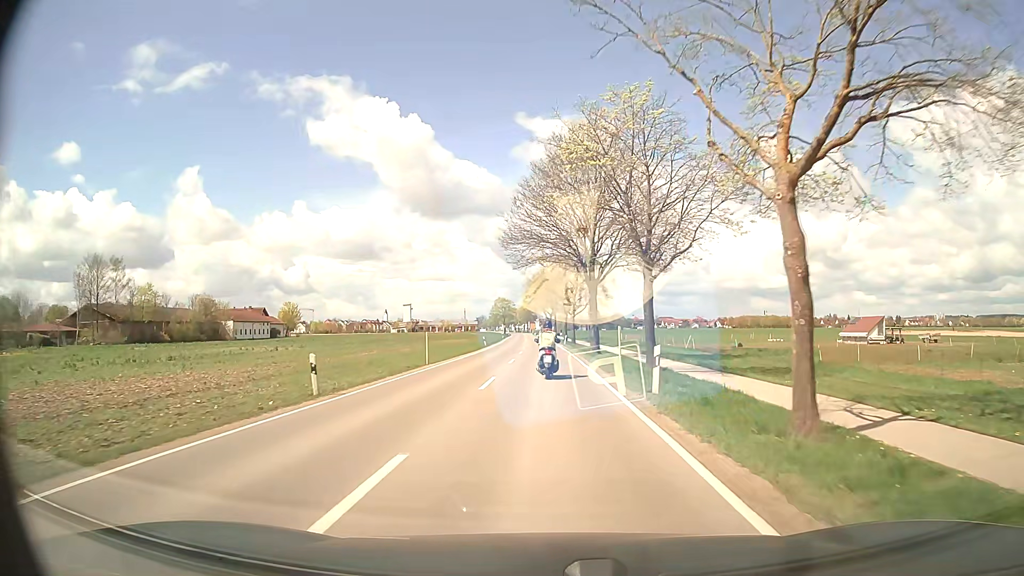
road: secondary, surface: asphalt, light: Day
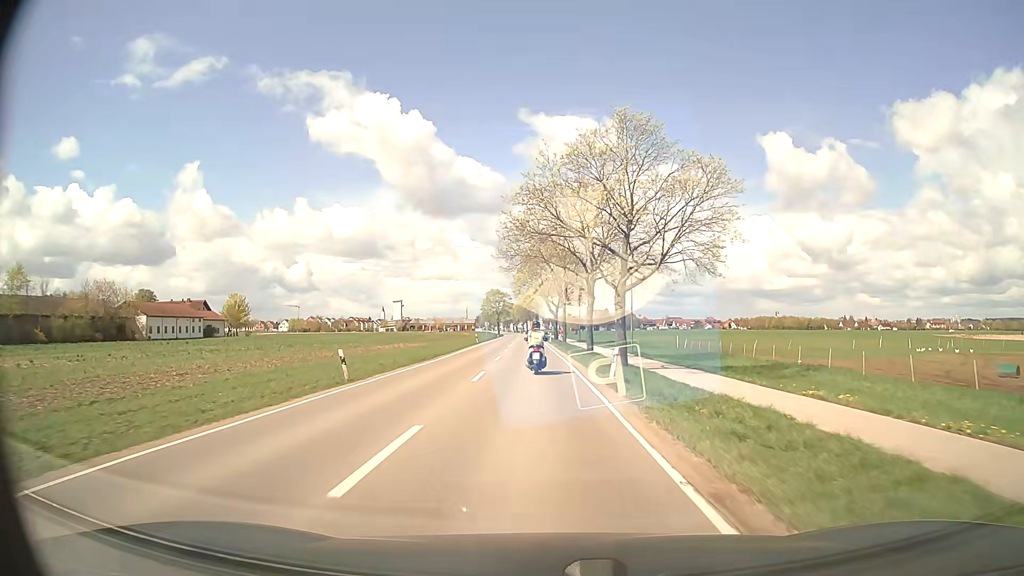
(-0.1, +46.2) m; 0°
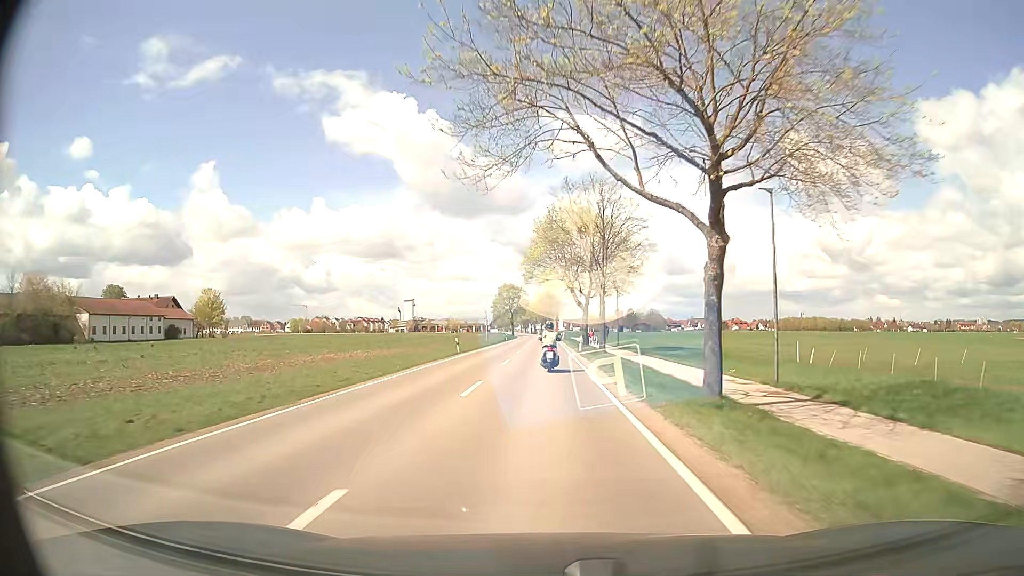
(-0.5, +27.9) m; -2°
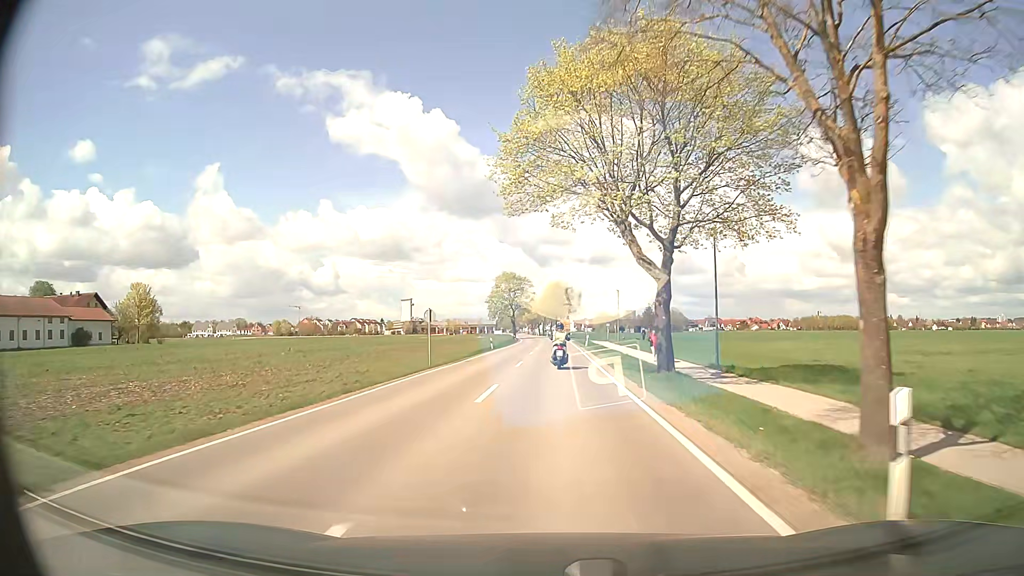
(-0.2, +37.1) m; -1°
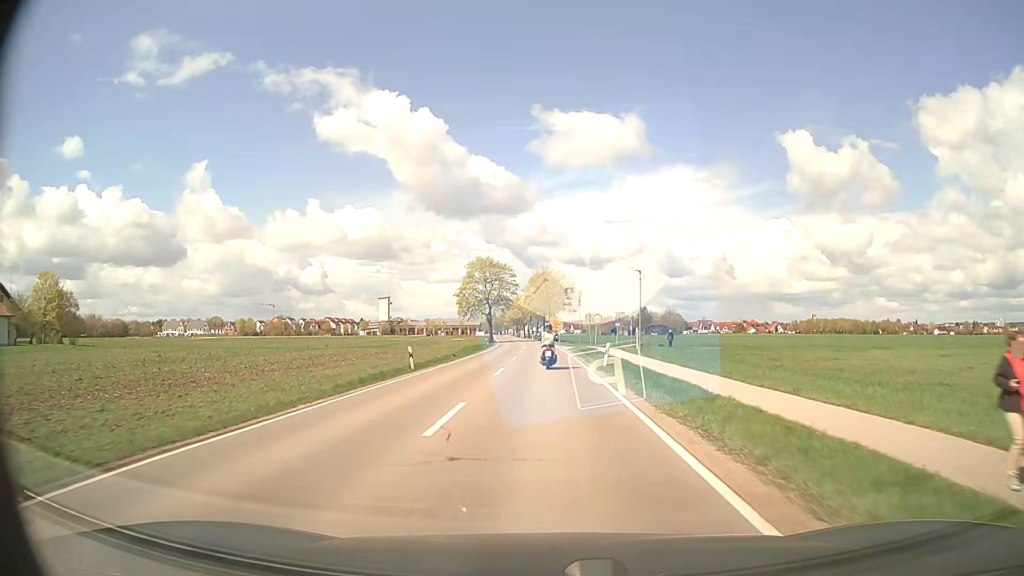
(+0.3, +28.1) m; +1°
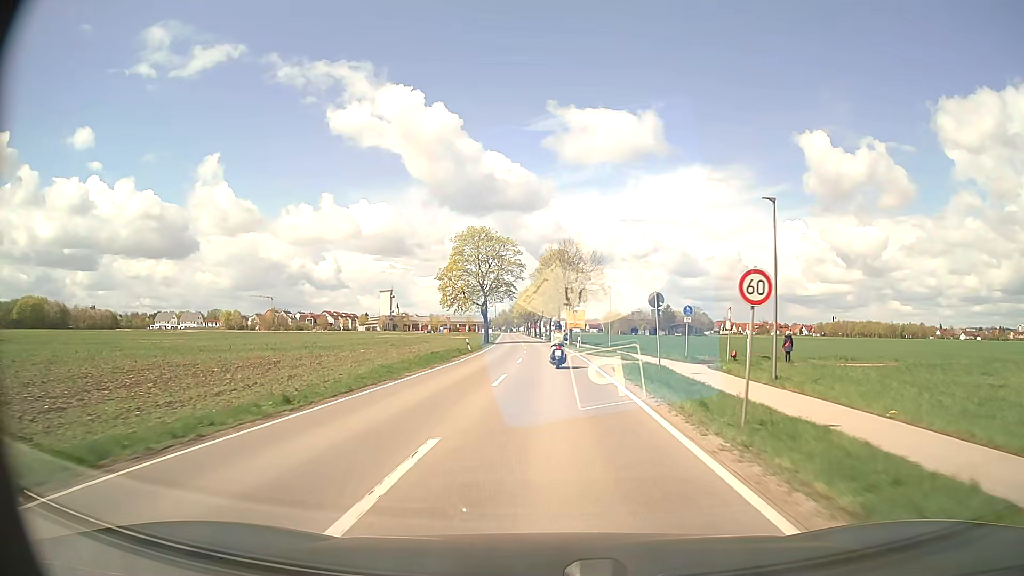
(-0.3, +28.5) m; -1°
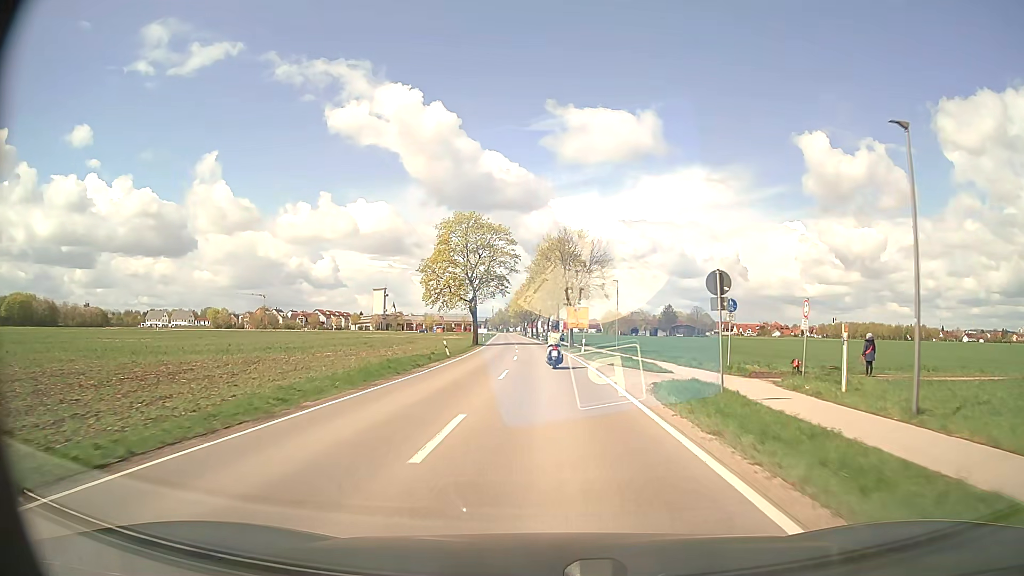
(0.0, +9.5) m; 0°
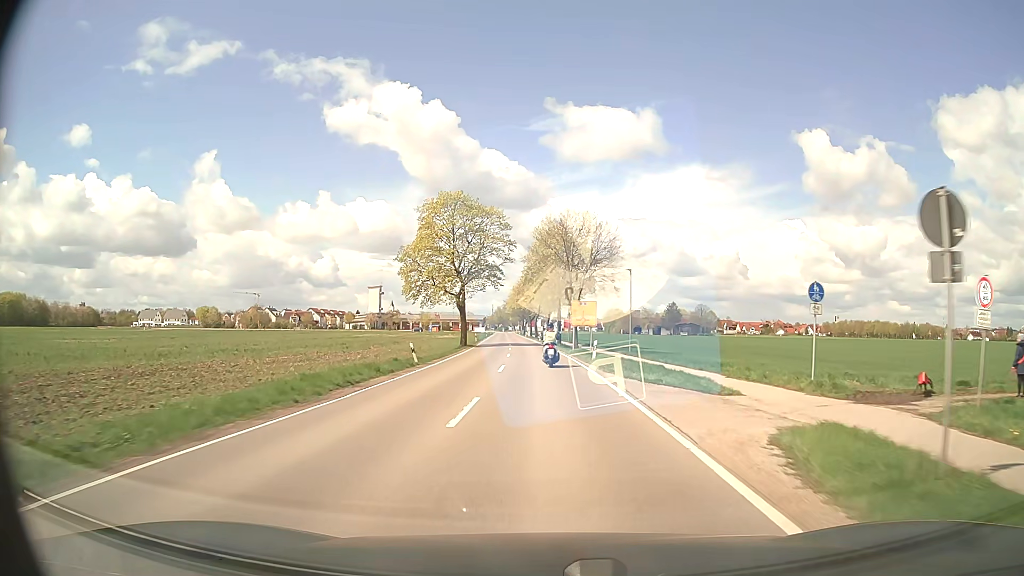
(0.0, +9.5) m; 0°
(0, +10) (0, +20) (0, +30) (-1, +40) (-1, +50) (-2, +60) (-3, +70) (-3, +80) (-4, +90) (-5, +100) m
